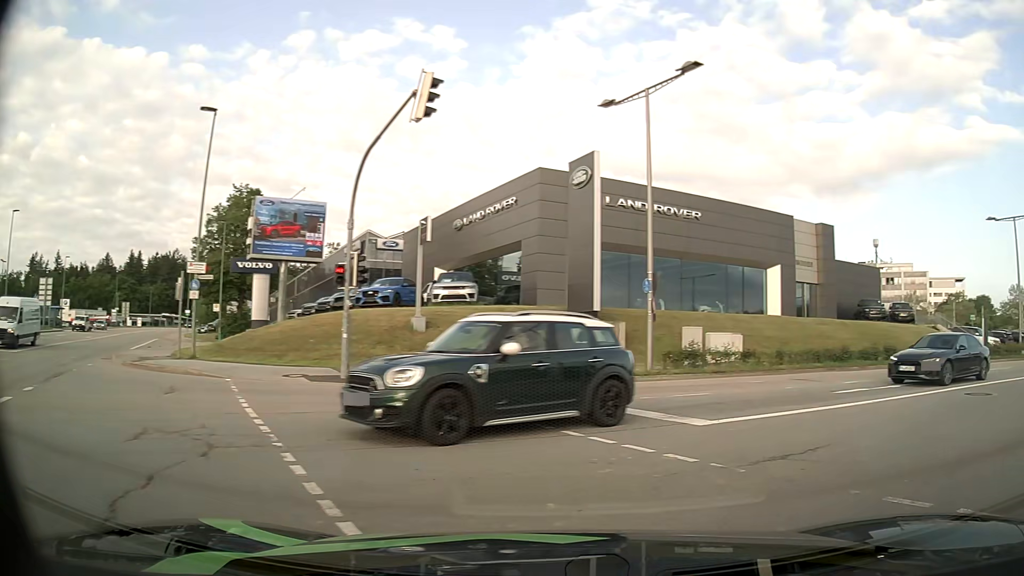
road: tertiary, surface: asphalt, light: Day
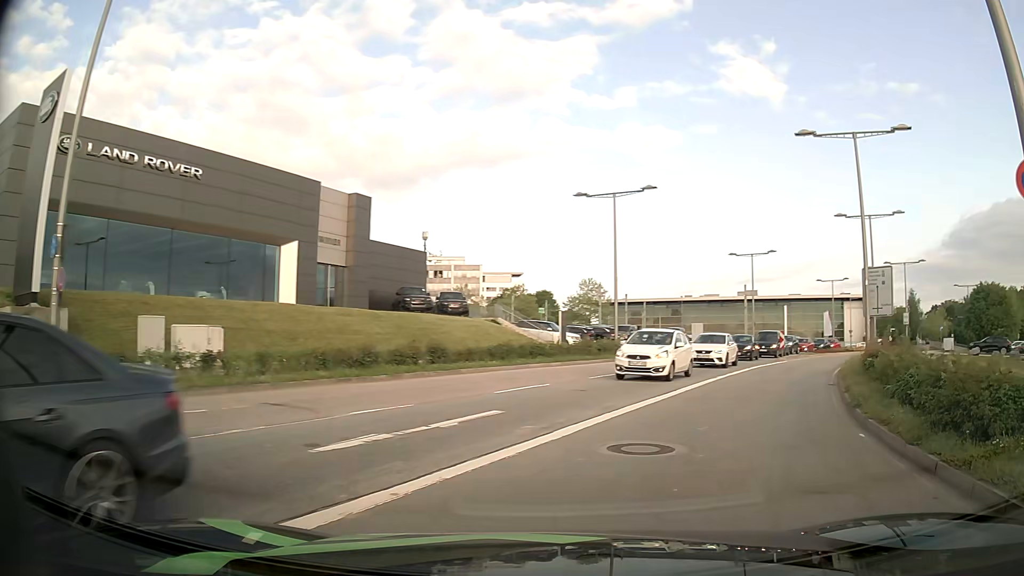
(+2.8, +8.0) m; +37°
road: secondary
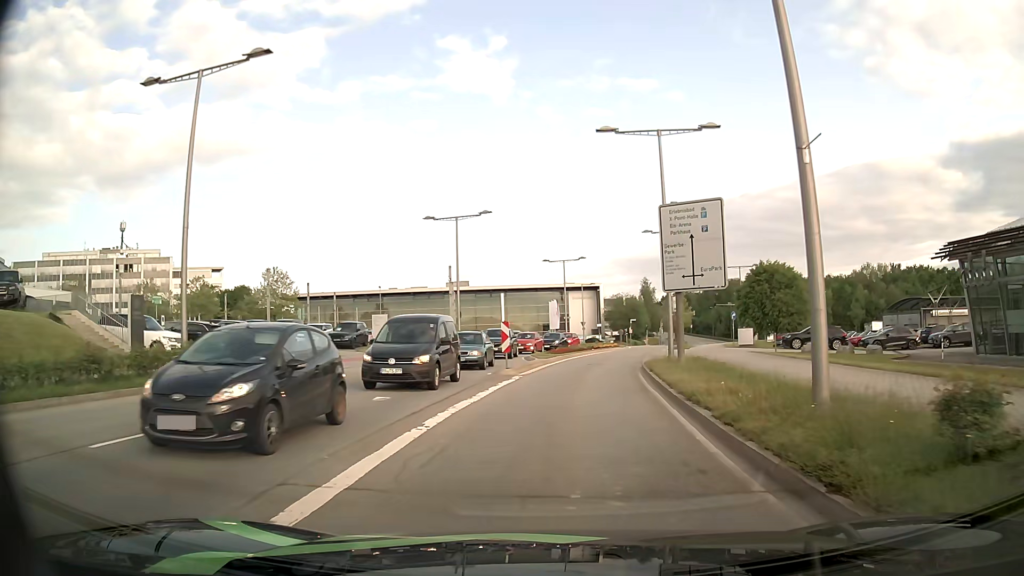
(+5.4, +17.9) m; +24°
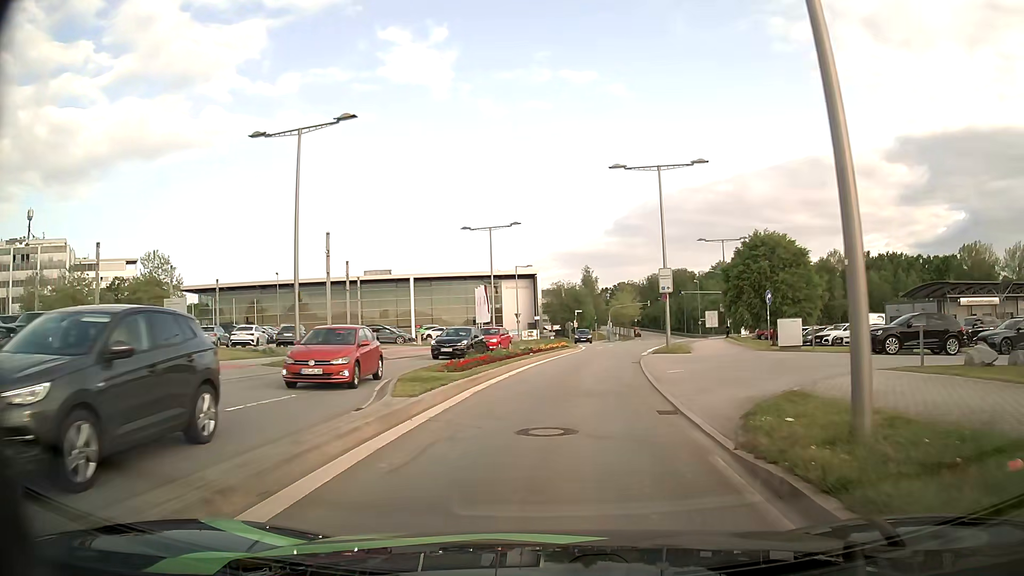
(+1.1, +19.8) m; +6°
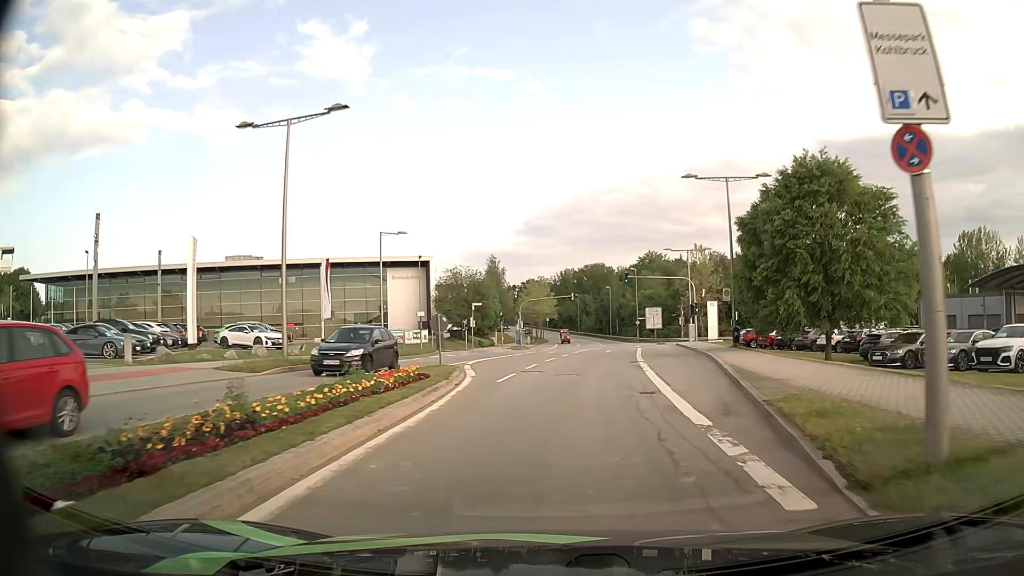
(+1.6, +27.9) m; +8°
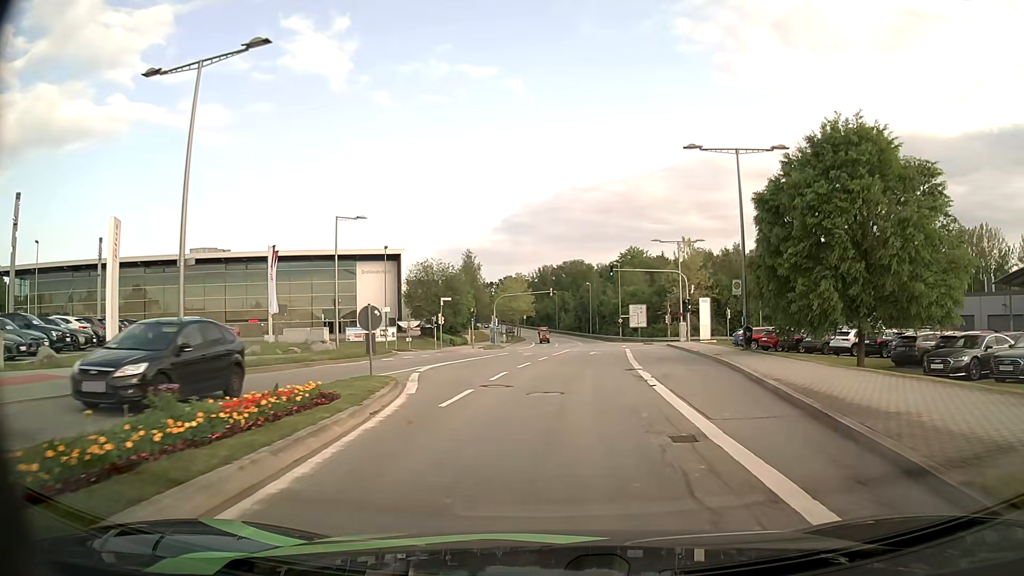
(+0.1, +6.0) m; +2°
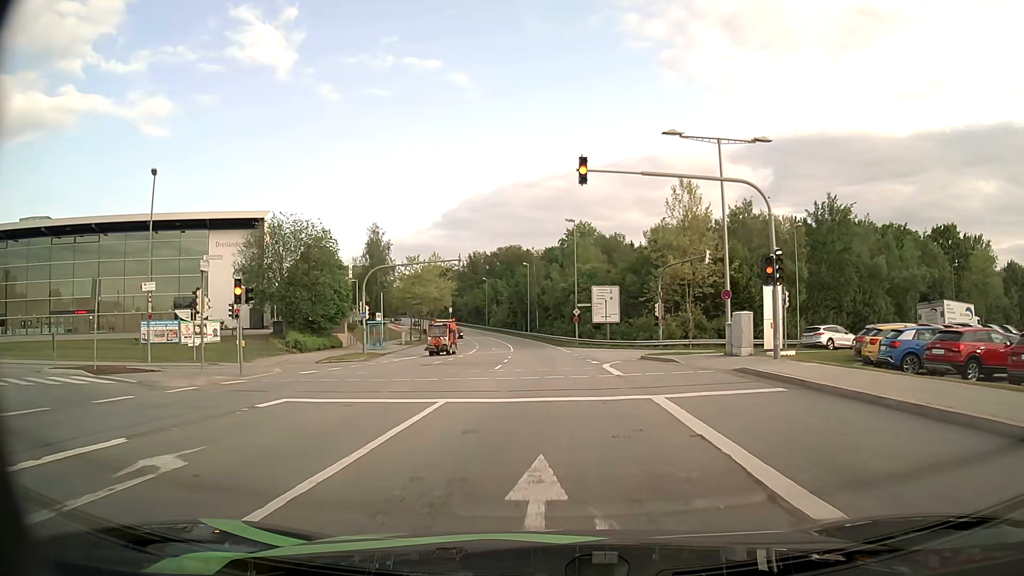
(+1.7, +33.4) m; +5°
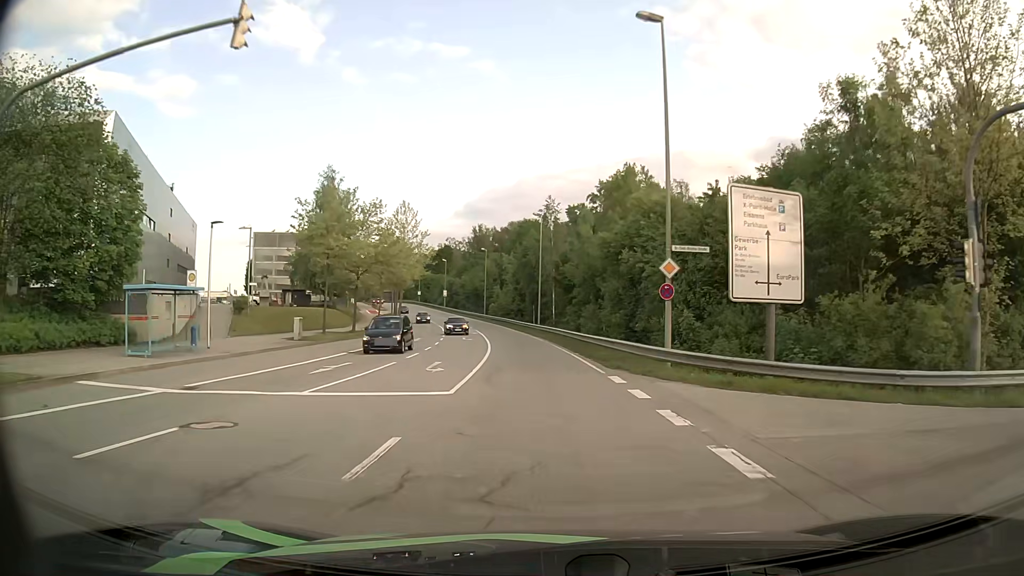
(-0.5, +36.0) m; -2°
(0, +10) (0, +20) (-1, +30) (-1, +40) (-3, +50) (-4, +60) (-6, +70) (-7, +79) (-10, +89) (-12, +99) m
